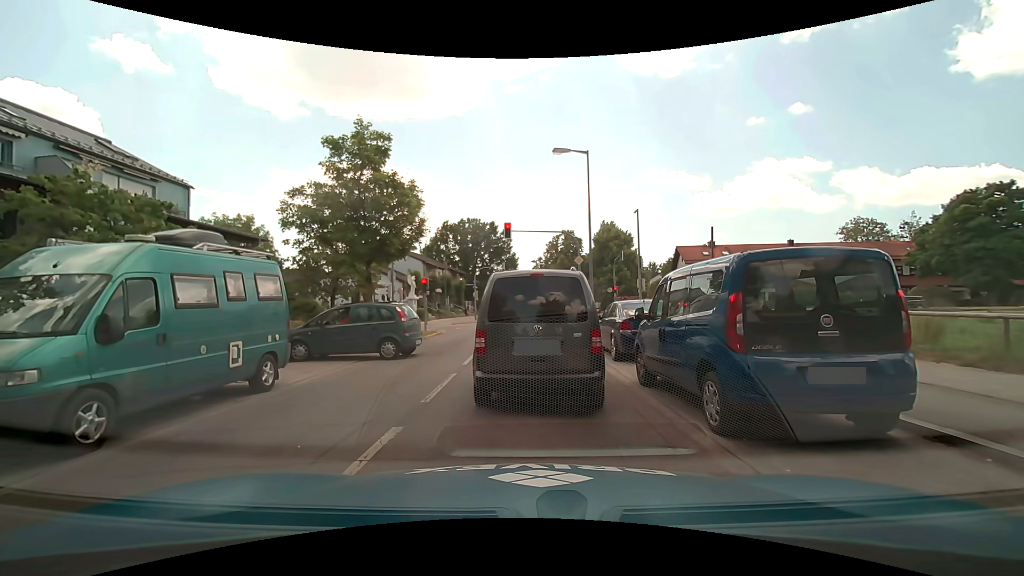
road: secondary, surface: asphalt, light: Day
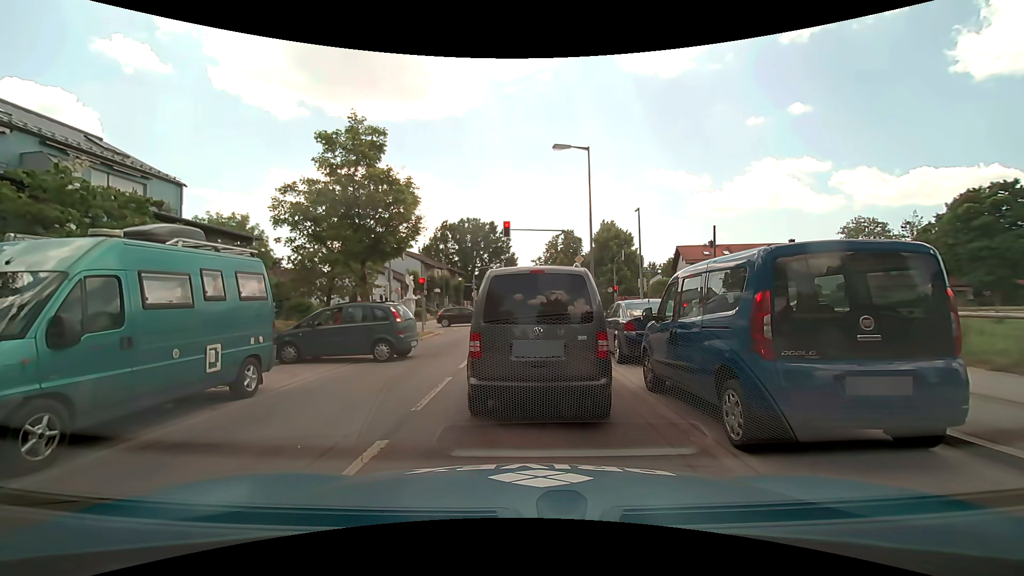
(0.0, +0.6) m; 0°
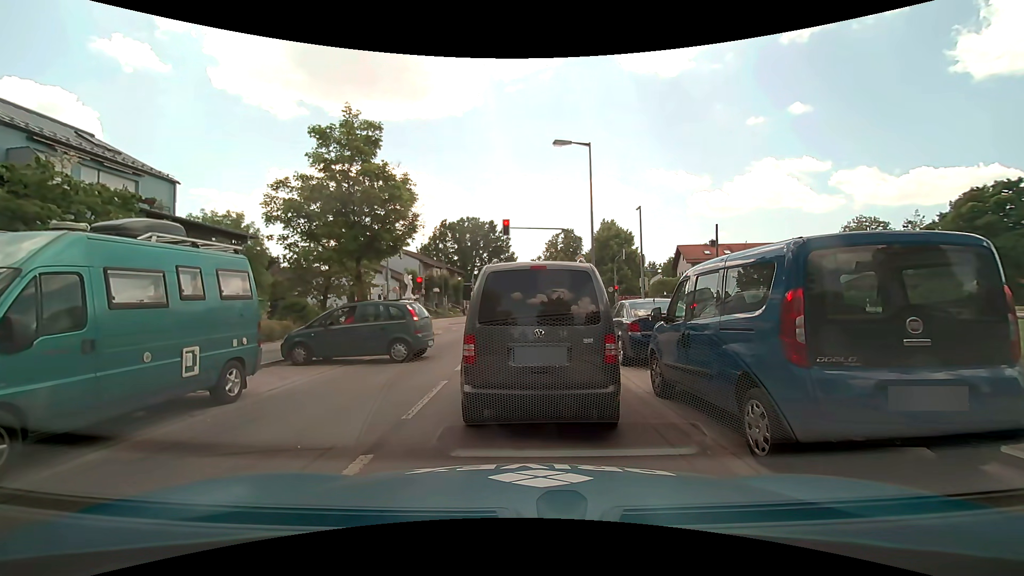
(0.0, +0.5) m; 0°
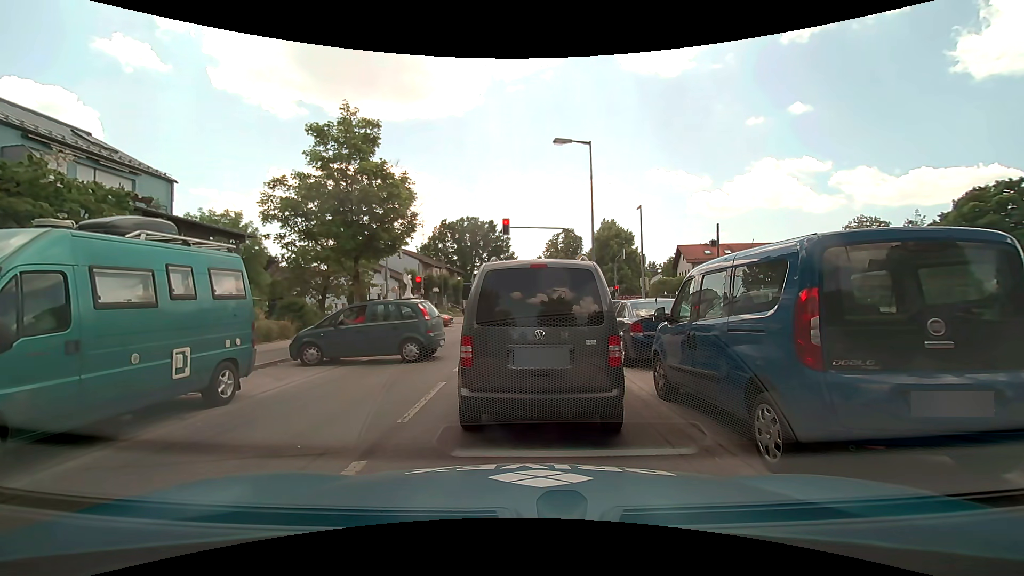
(0.0, +0.2) m; 0°
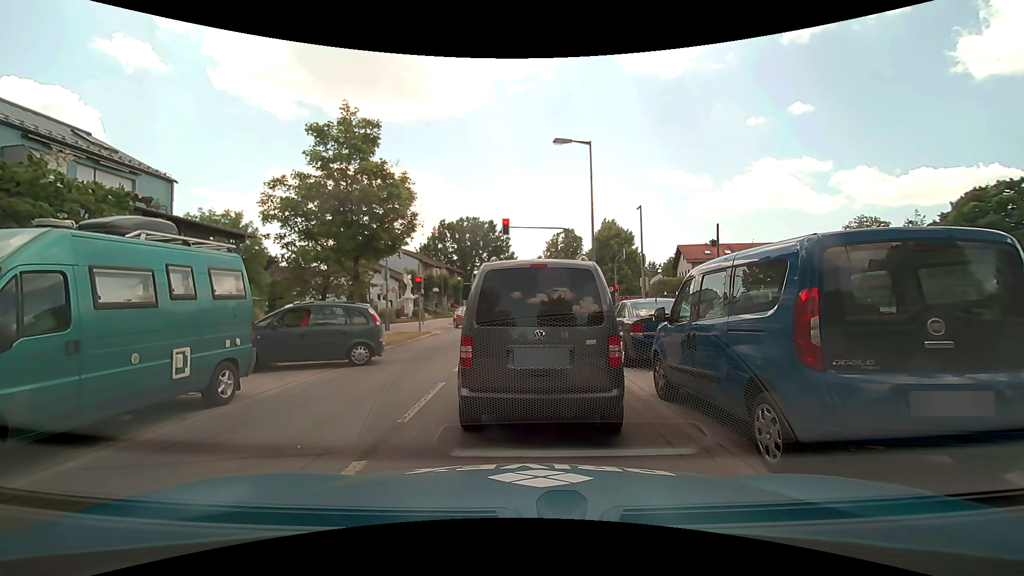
(0.0, 0.0) m; 0°
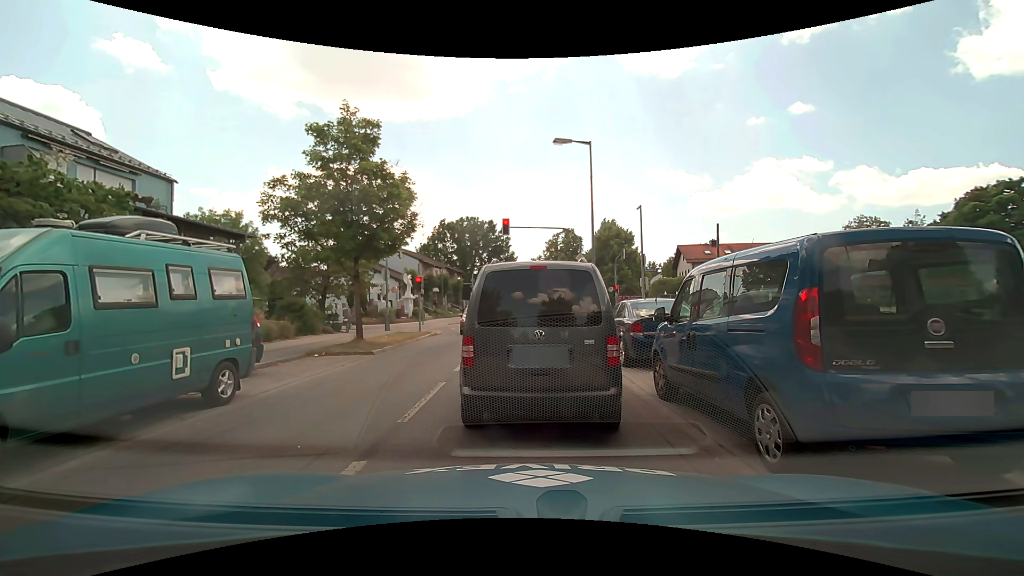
(0.0, 0.0) m; 0°
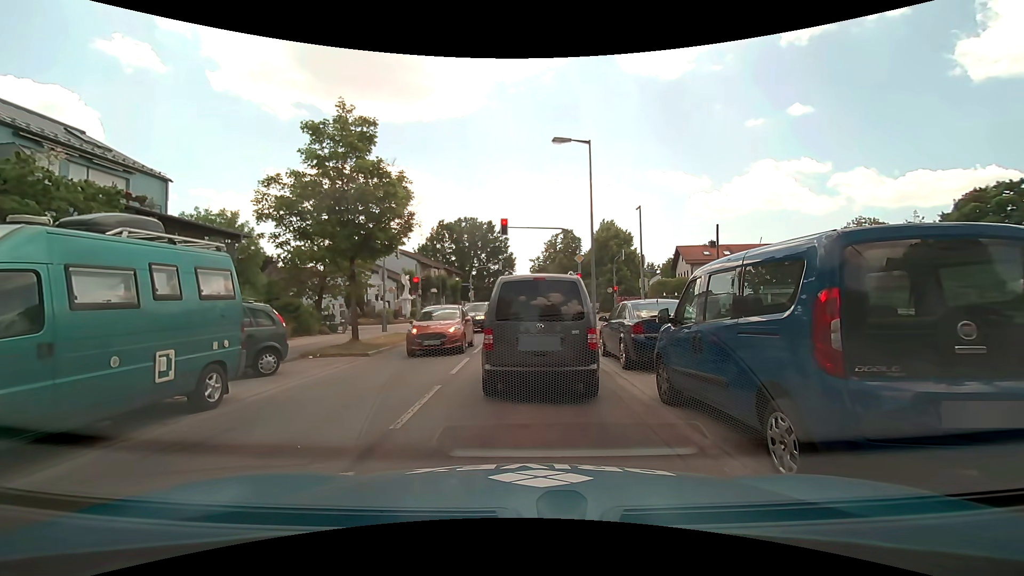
(0.0, +0.2) m; 0°
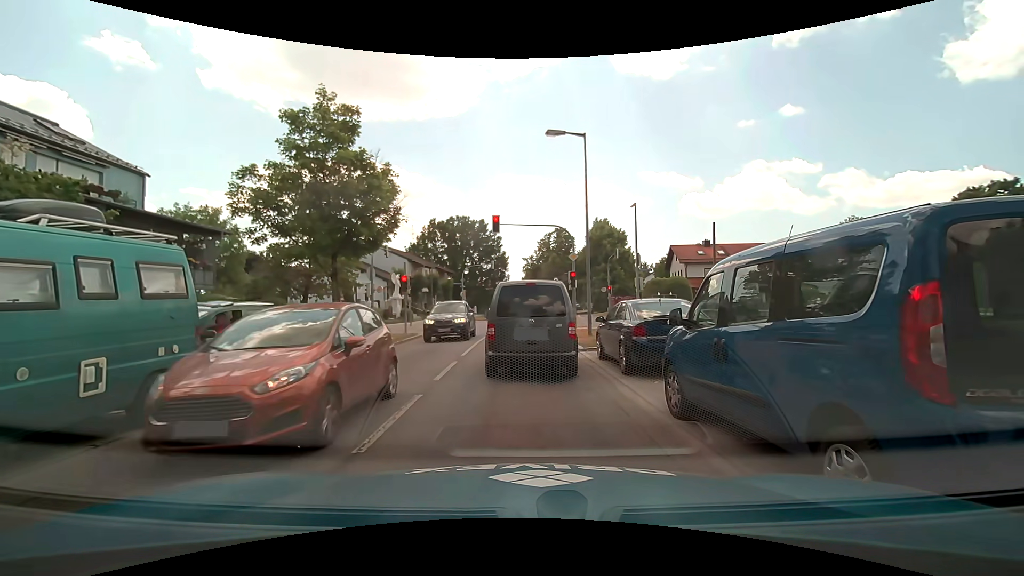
(0.0, +0.9) m; 0°
